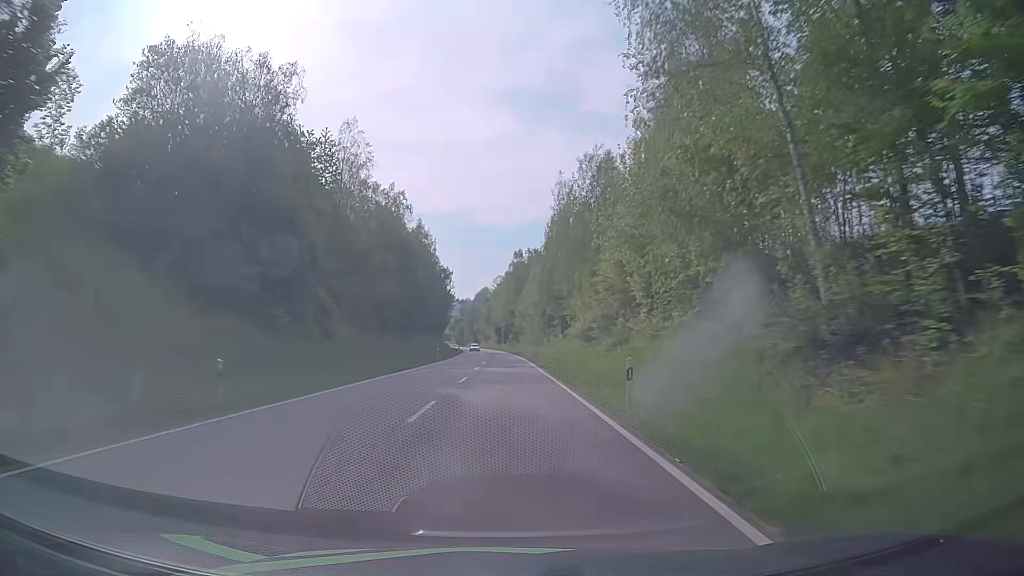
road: secondary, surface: asphalt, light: Day
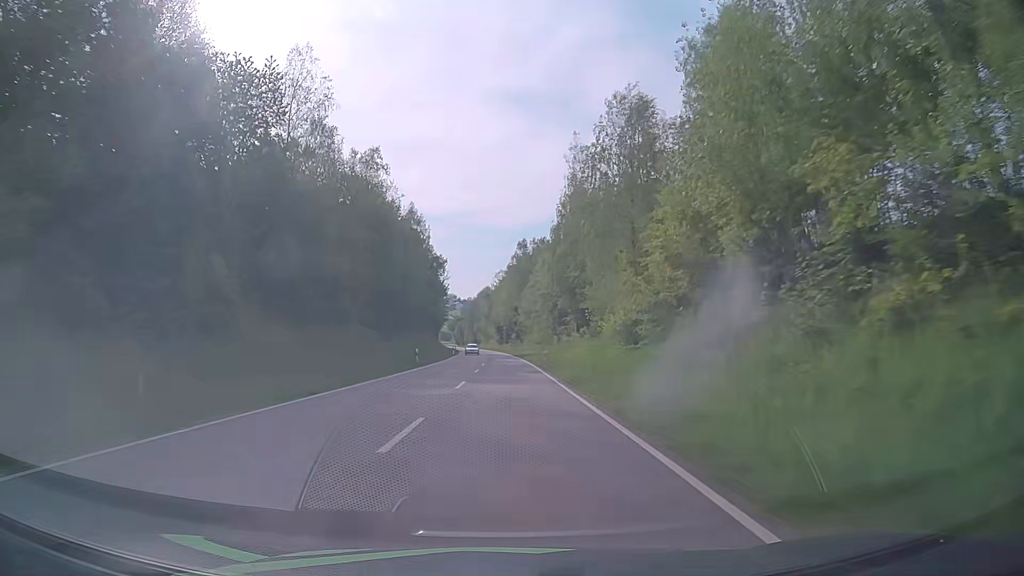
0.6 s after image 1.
(0.0, +15.1) m; 0°
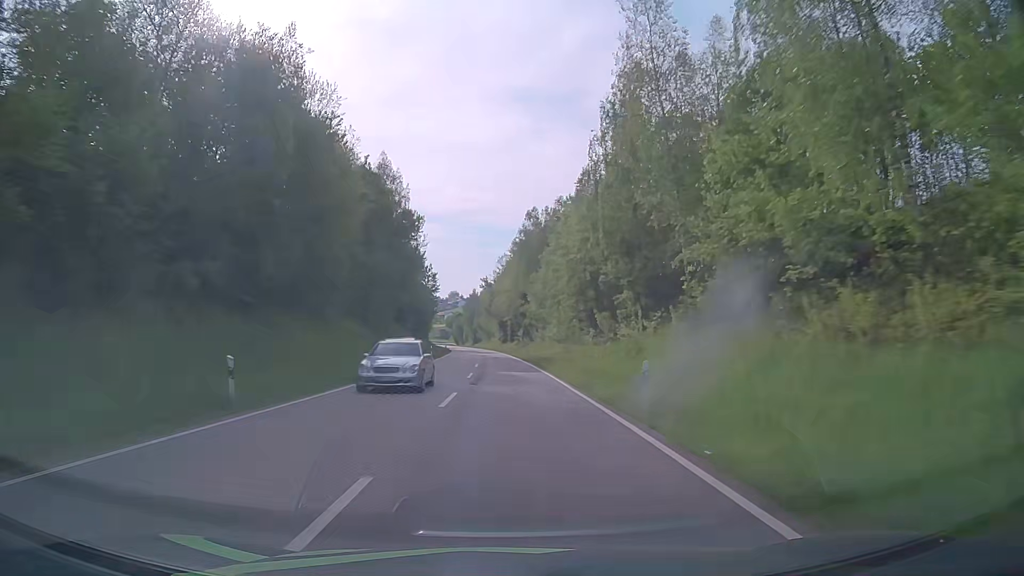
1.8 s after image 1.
(+0.1, +30.4) m; 0°
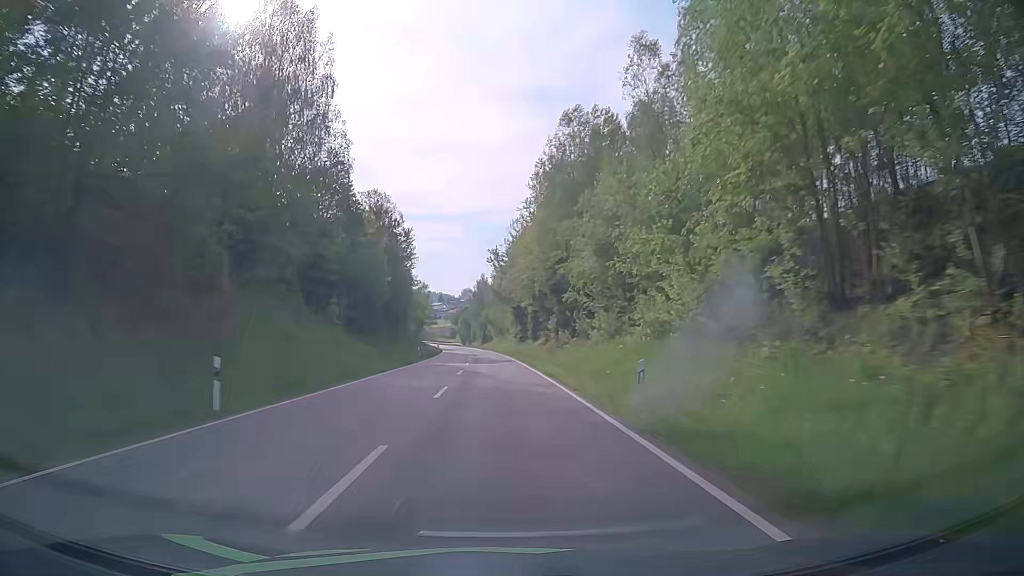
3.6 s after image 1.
(-0.6, +45.9) m; -1°
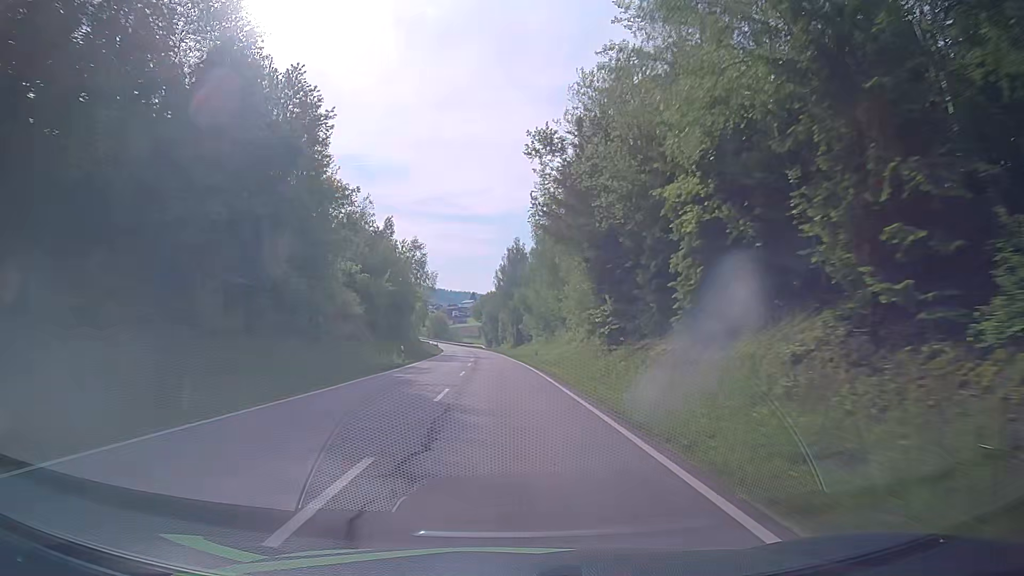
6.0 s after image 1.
(-1.7, +61.3) m; -3°
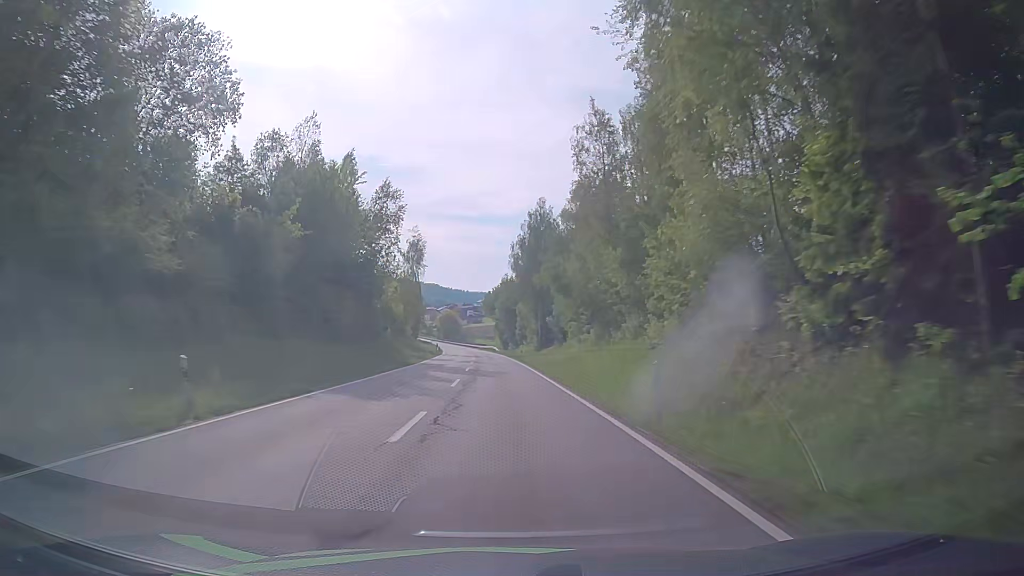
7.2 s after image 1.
(-0.4, +30.7) m; -1°
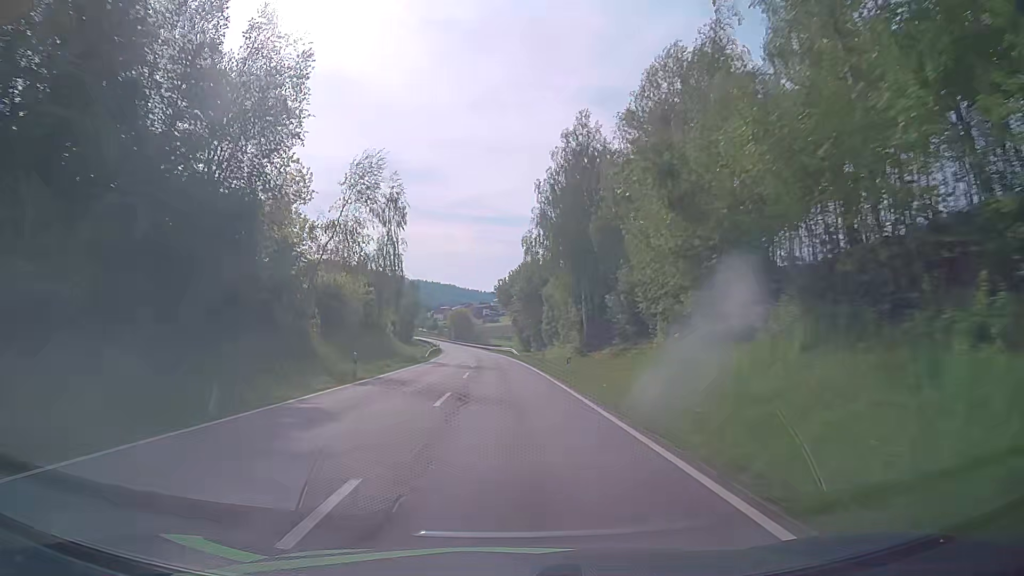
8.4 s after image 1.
(-0.7, +30.8) m; -2°
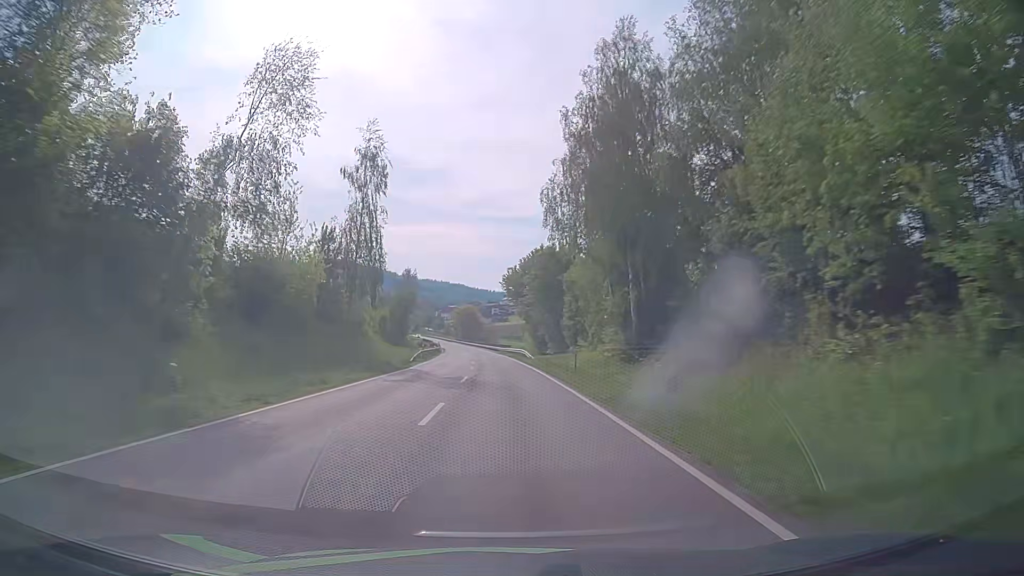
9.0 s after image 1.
(0.0, +15.5) m; 0°
(0, +10) (0, +20) (0, +30) (-1, +40) (-1, +50) (-1, +60) (-2, +70) (-2, +80) (-3, +90) (-4, +100) m
